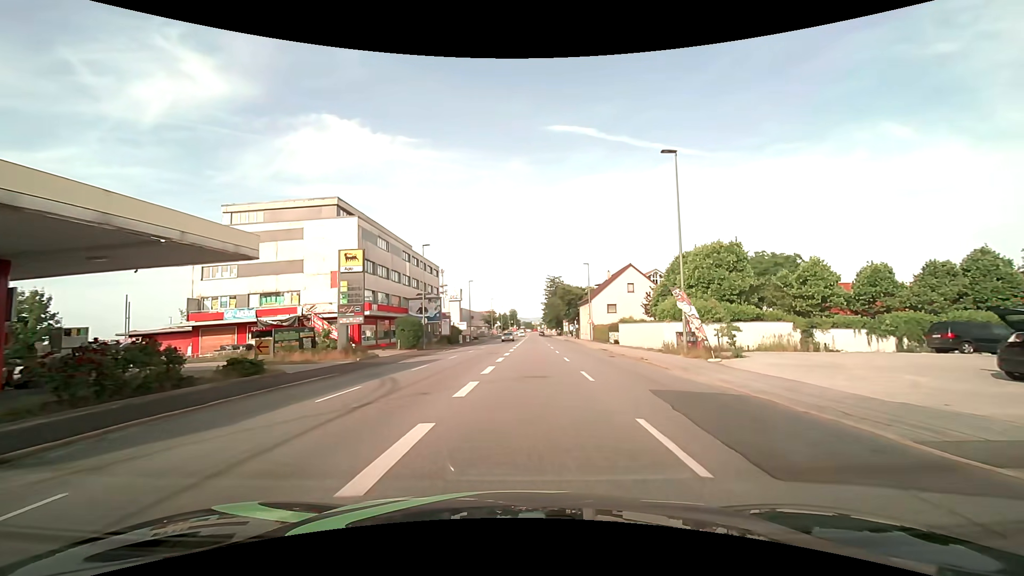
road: tertiary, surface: asphalt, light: Day
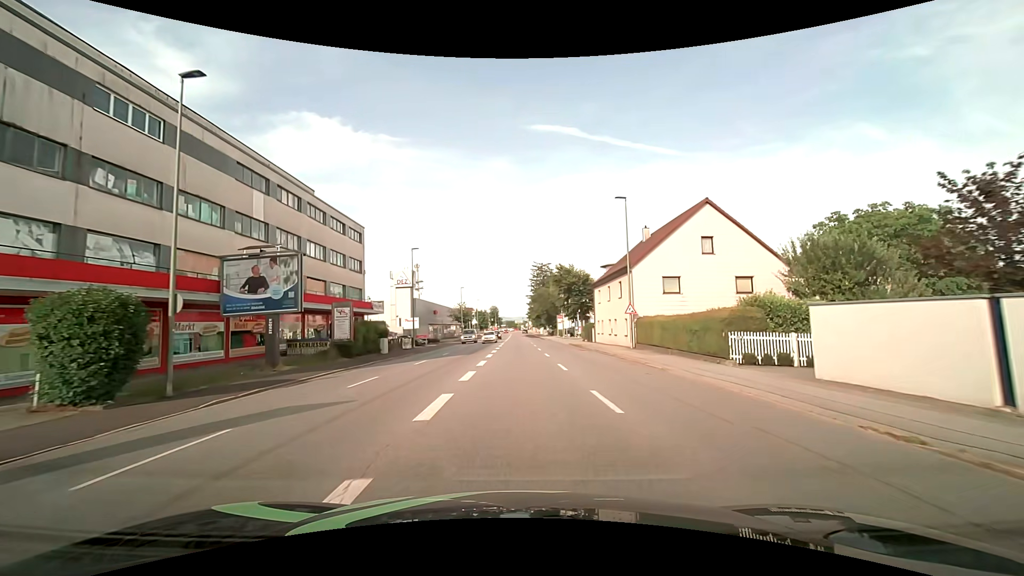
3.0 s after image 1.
(+0.9, +33.0) m; +2°
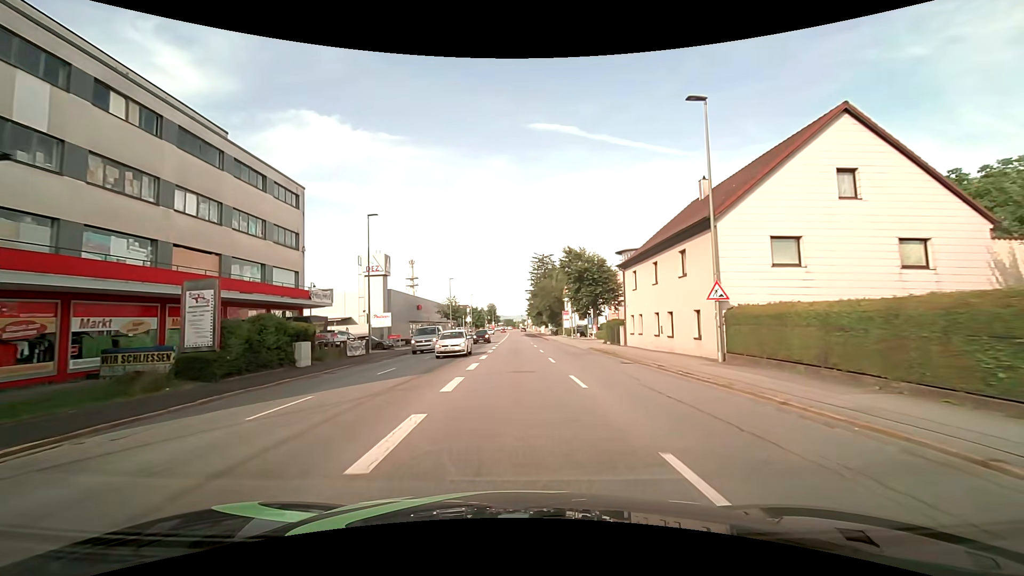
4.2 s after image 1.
(0.0, +14.7) m; 0°
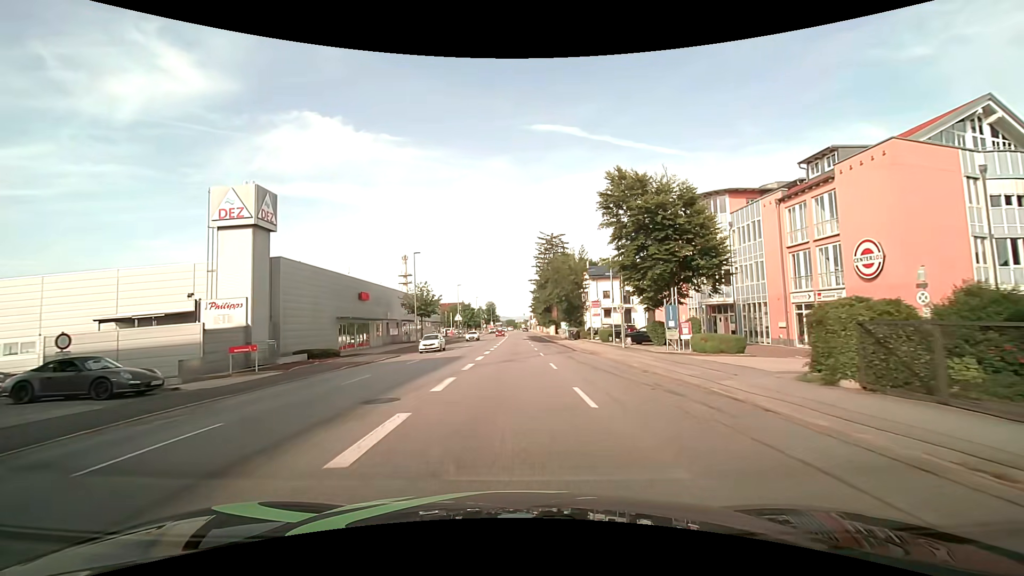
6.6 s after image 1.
(+0.2, +29.9) m; 0°
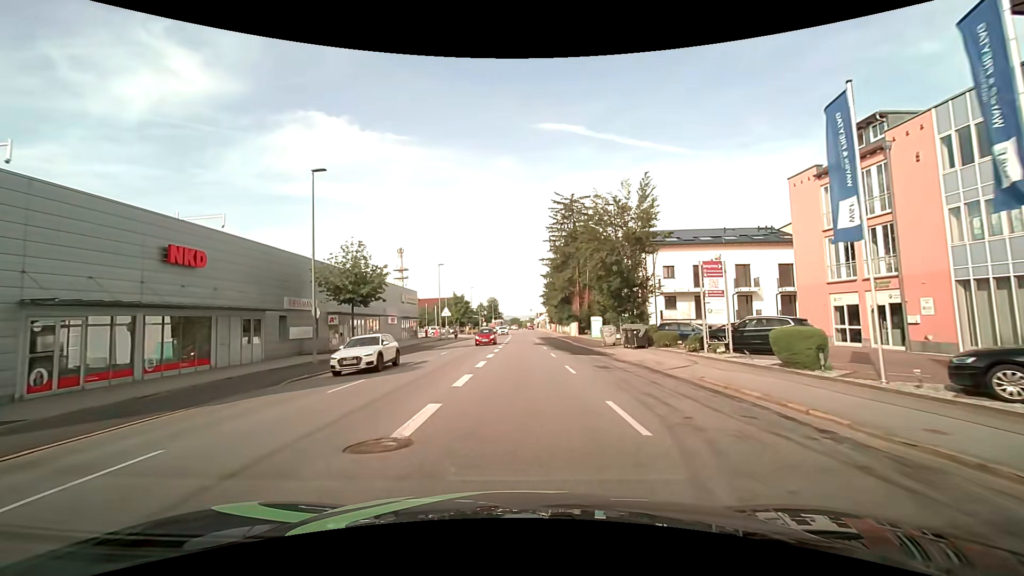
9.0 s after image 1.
(-0.3, +28.9) m; -1°
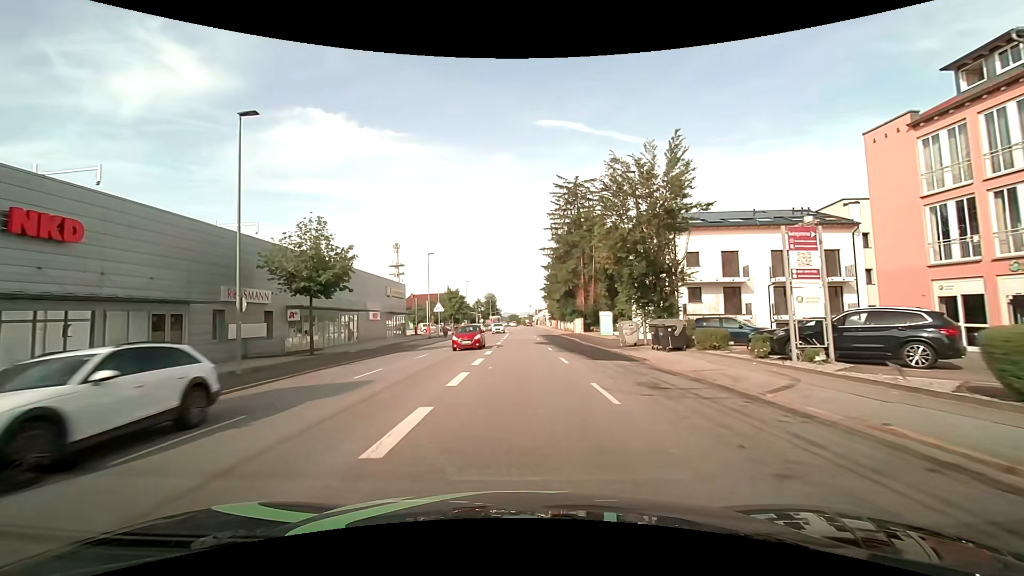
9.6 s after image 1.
(0.0, +6.9) m; -1°
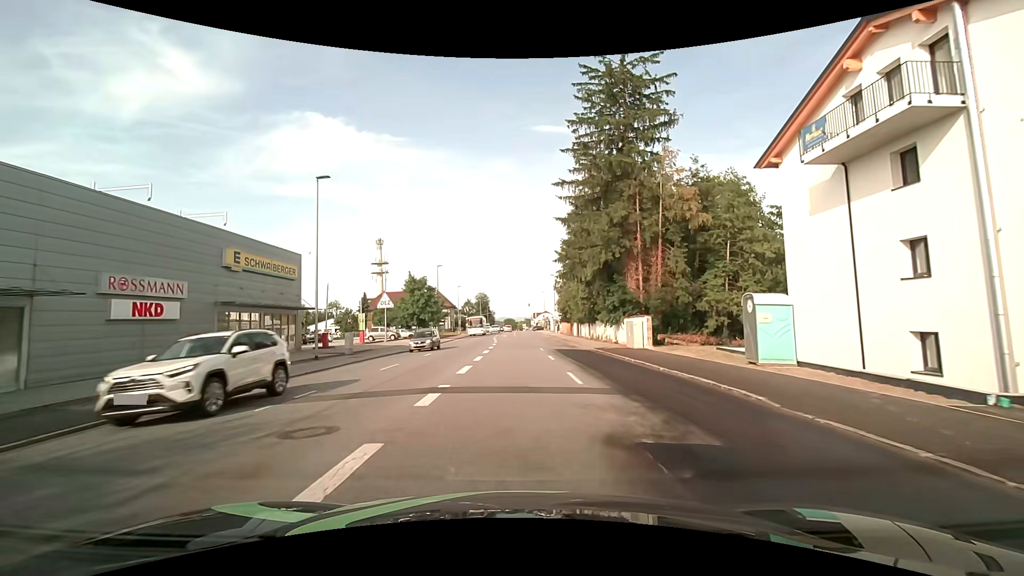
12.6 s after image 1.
(+0.6, +32.2) m; +1°
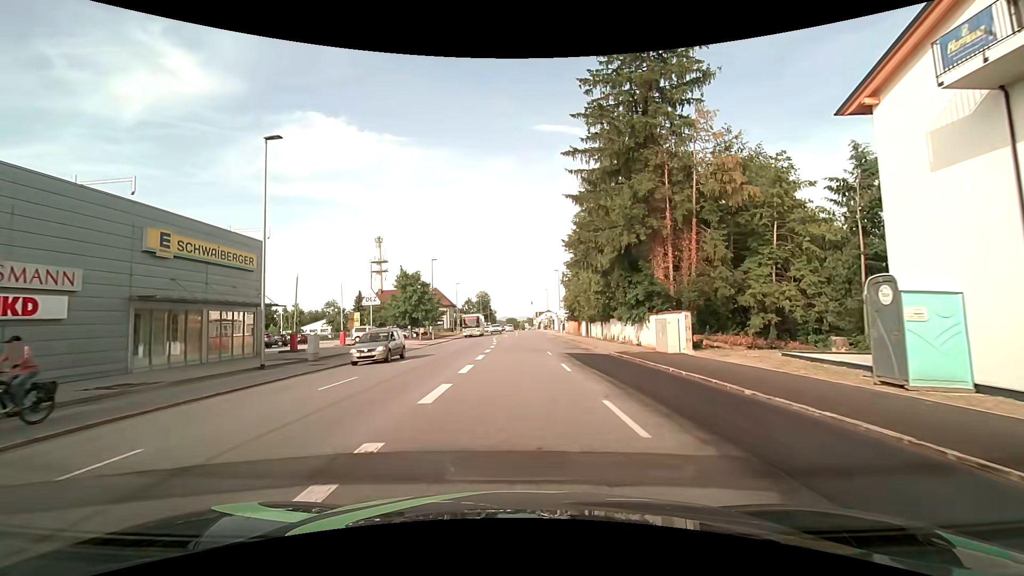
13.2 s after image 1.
(0.0, +6.0) m; -1°
(0, +10) (0, +20) (0, +30) (0, +40) (-1, +50) (-1, +60) (-2, +70) (-2, +80) (-1, +90) (-1, +100) m
